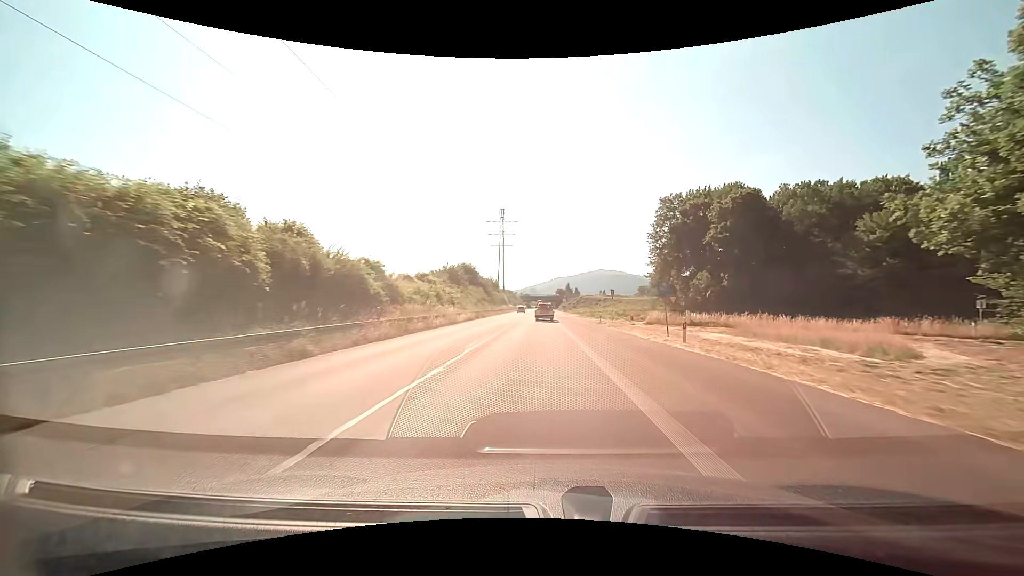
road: trunk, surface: asphalt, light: Day
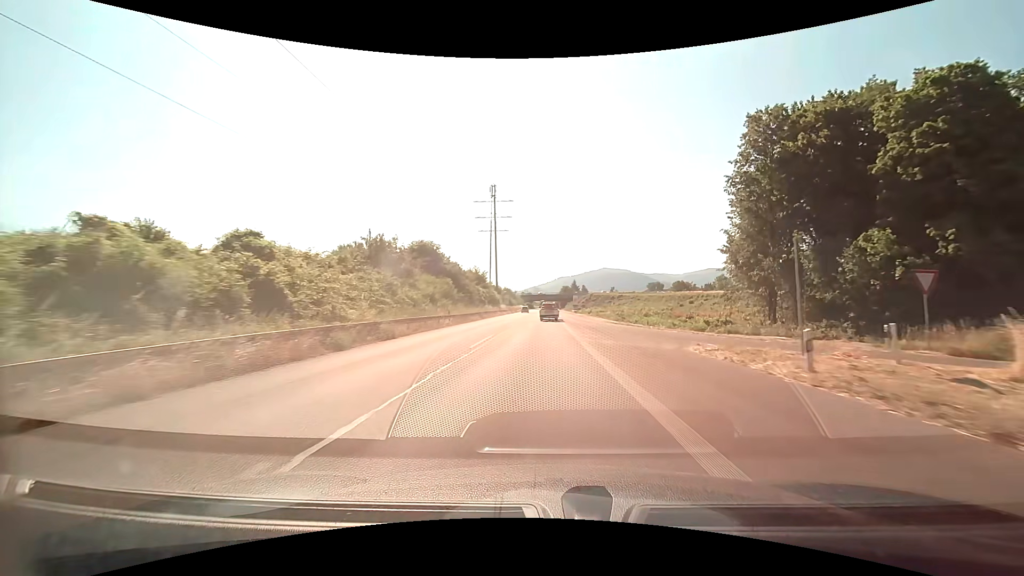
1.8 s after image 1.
(-0.3, +35.9) m; -1°
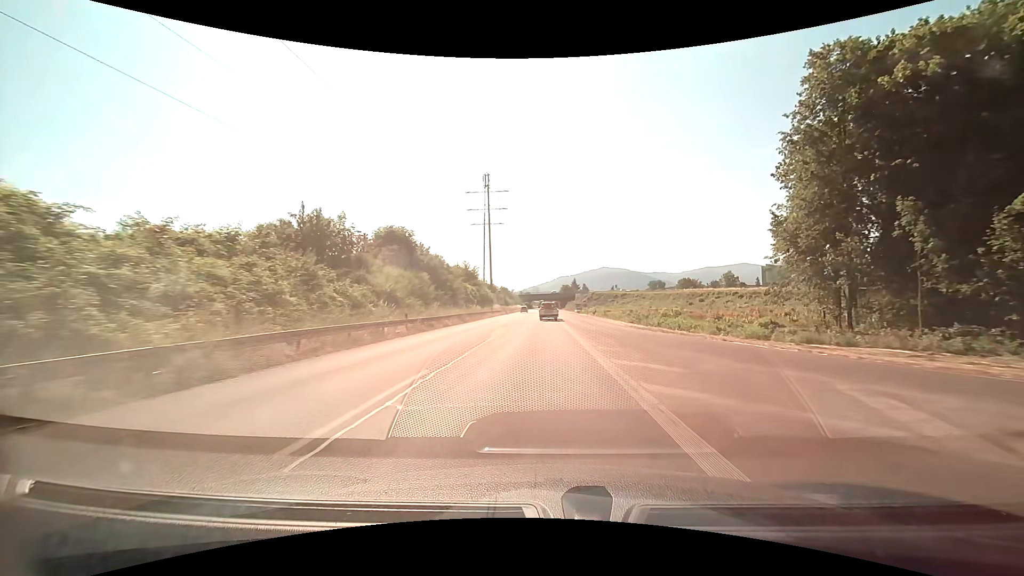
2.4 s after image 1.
(0.0, +11.9) m; 0°
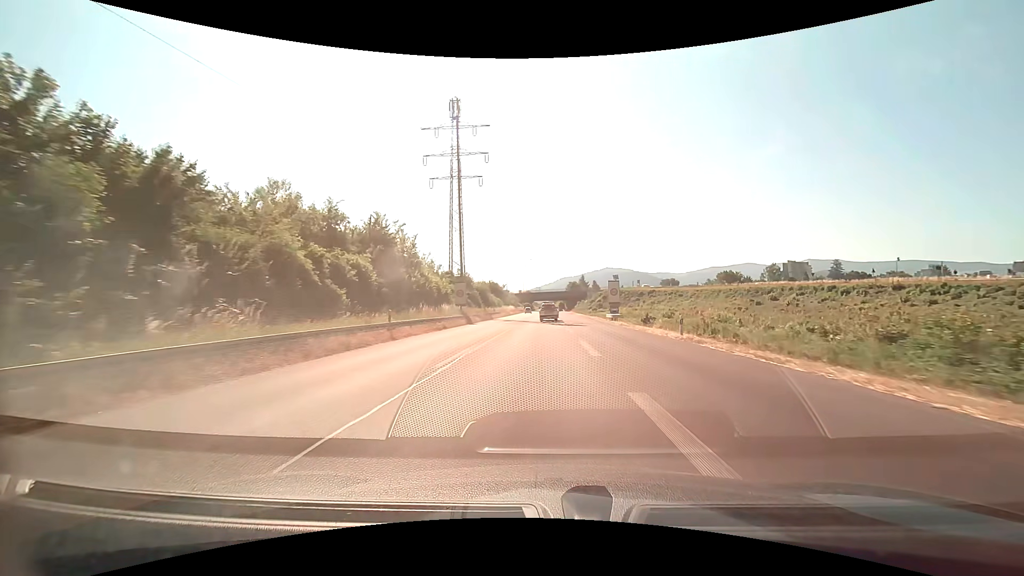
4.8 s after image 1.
(-0.1, +47.6) m; -1°
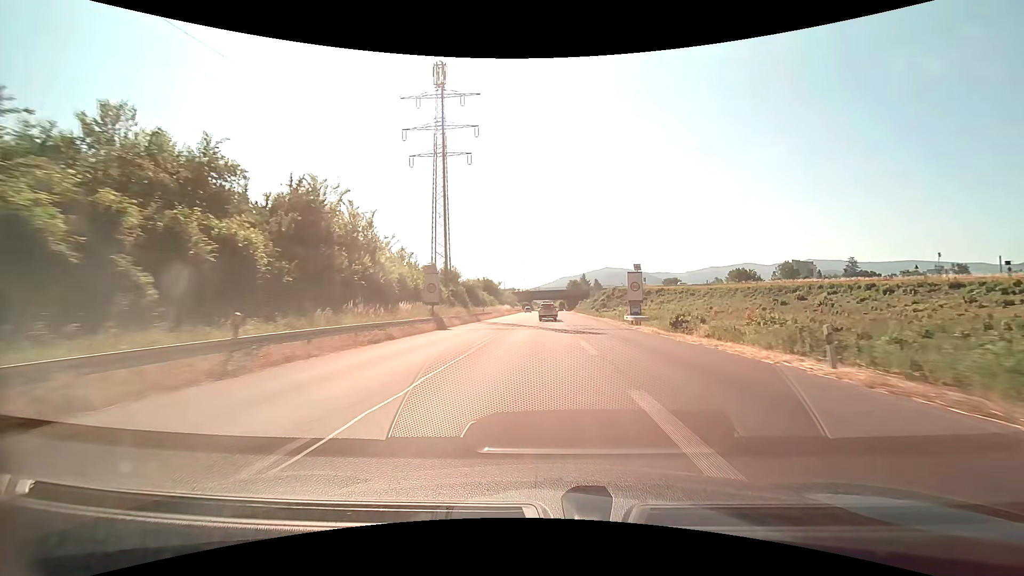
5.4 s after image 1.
(0.0, +11.9) m; 0°
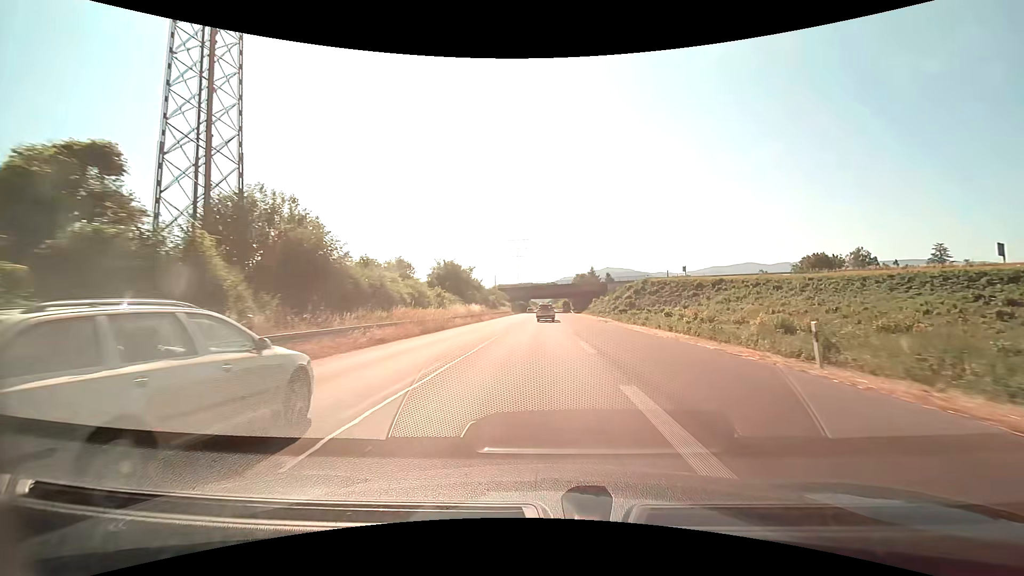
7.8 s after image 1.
(+0.2, +47.5) m; 0°
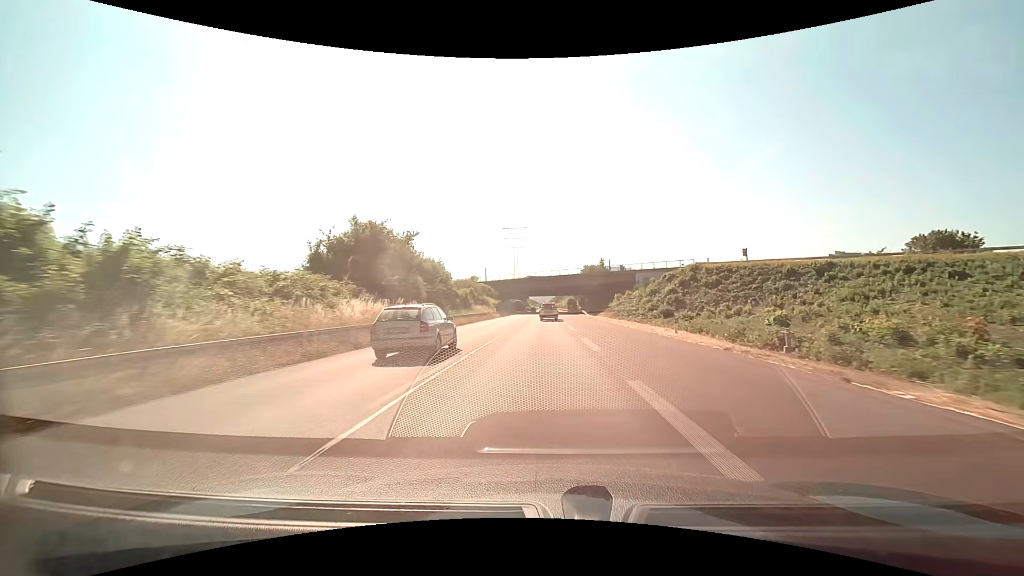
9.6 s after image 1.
(-0.1, +35.6) m; 0°
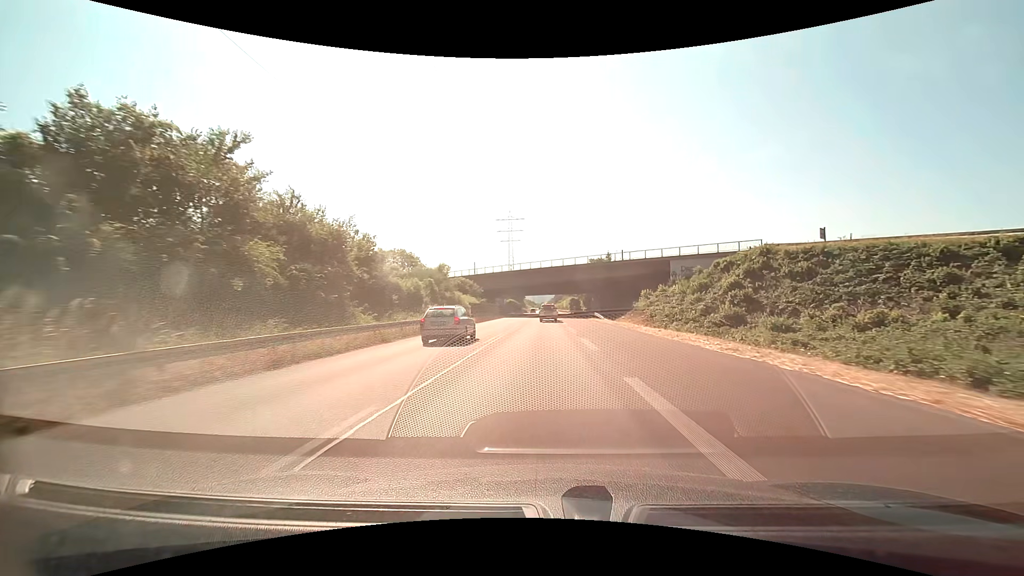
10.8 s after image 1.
(0.0, +23.7) m; 0°
(0, +10) (0, +20) (0, +30) (0, +40) (0, +50) (0, +60) (0, +70) (0, +80) (-1, +90) (-1, +100) m
